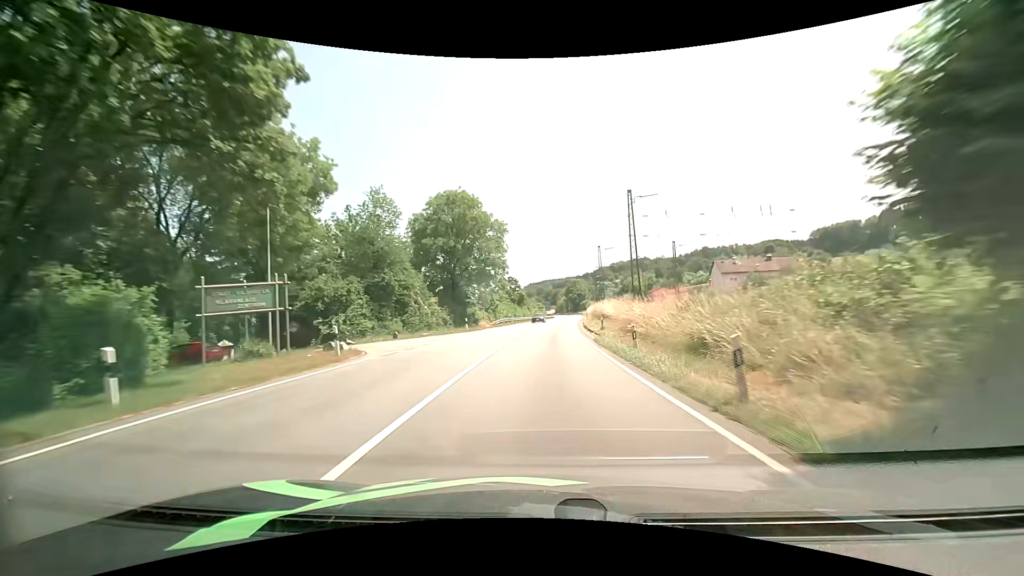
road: primary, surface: asphalt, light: Day
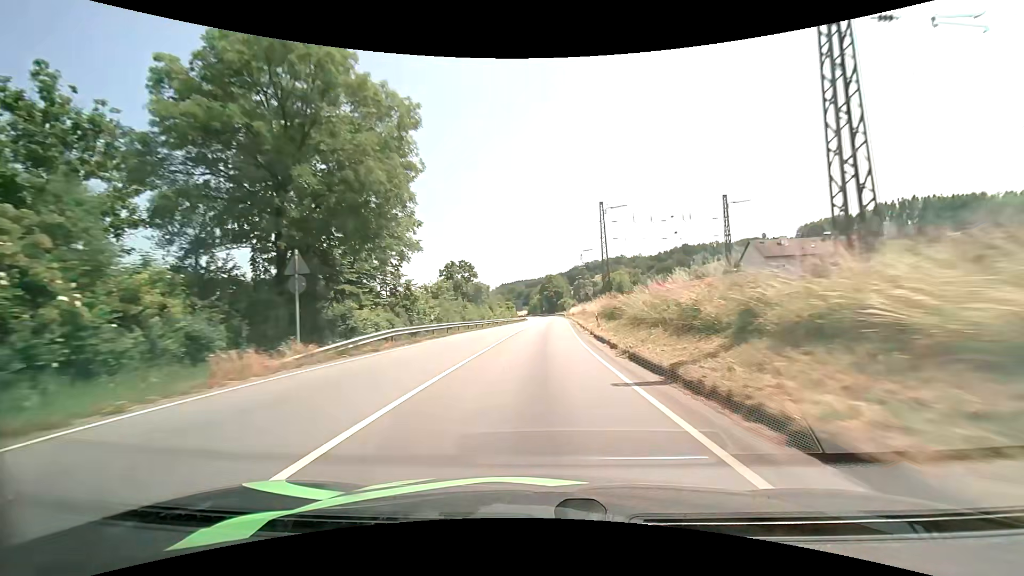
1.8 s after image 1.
(+1.0, +35.4) m; +3°
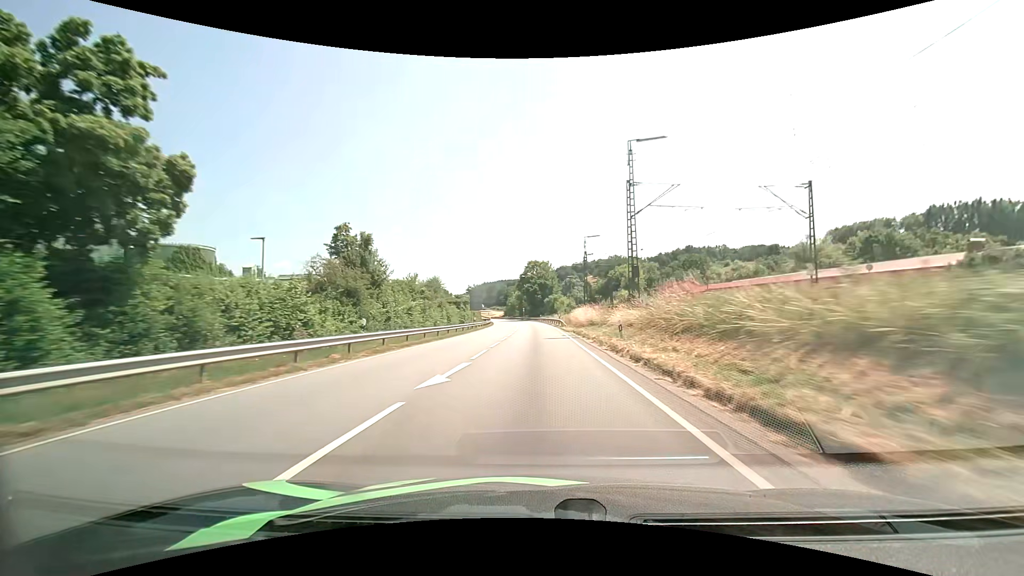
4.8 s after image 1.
(+1.8, +61.1) m; +2°
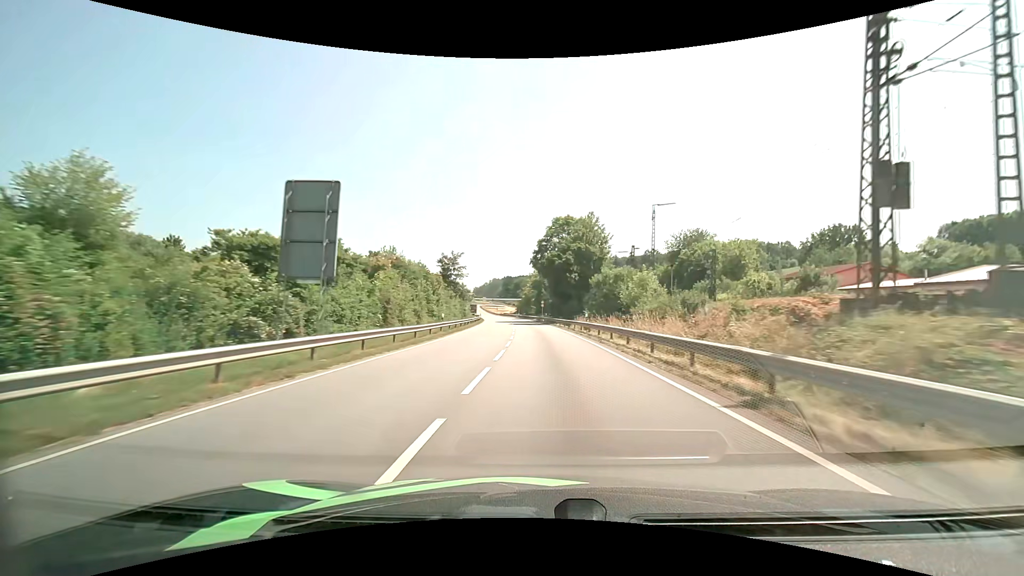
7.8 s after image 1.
(-1.3, +61.4) m; -2°
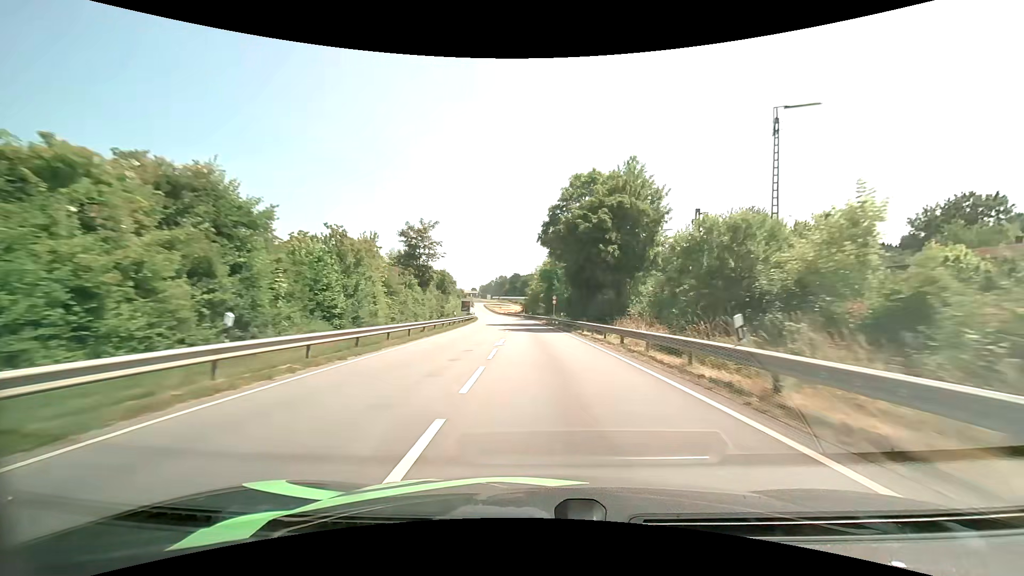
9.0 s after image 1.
(-0.2, +24.1) m; -1°
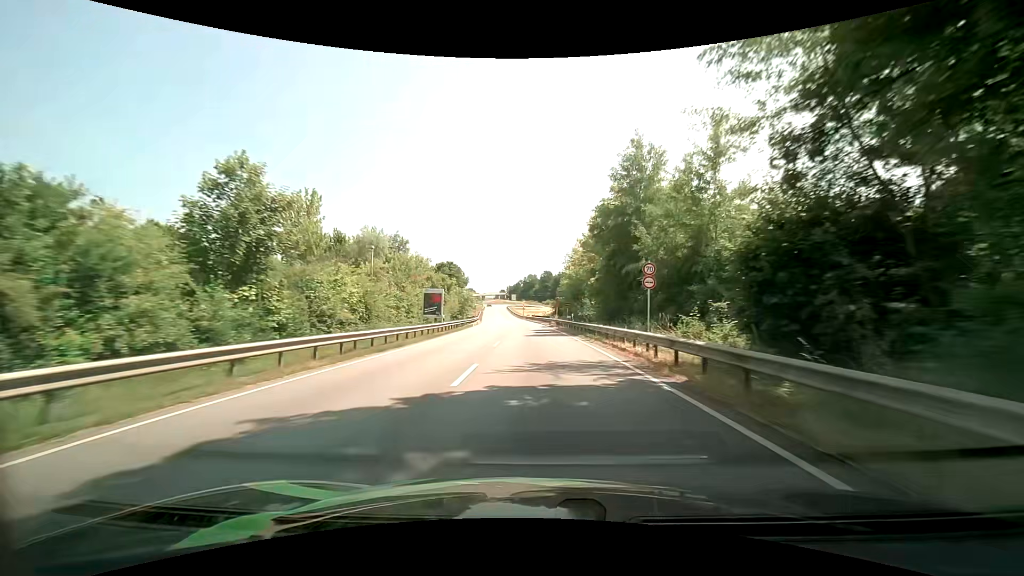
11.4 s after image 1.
(-1.1, +47.5) m; -3°
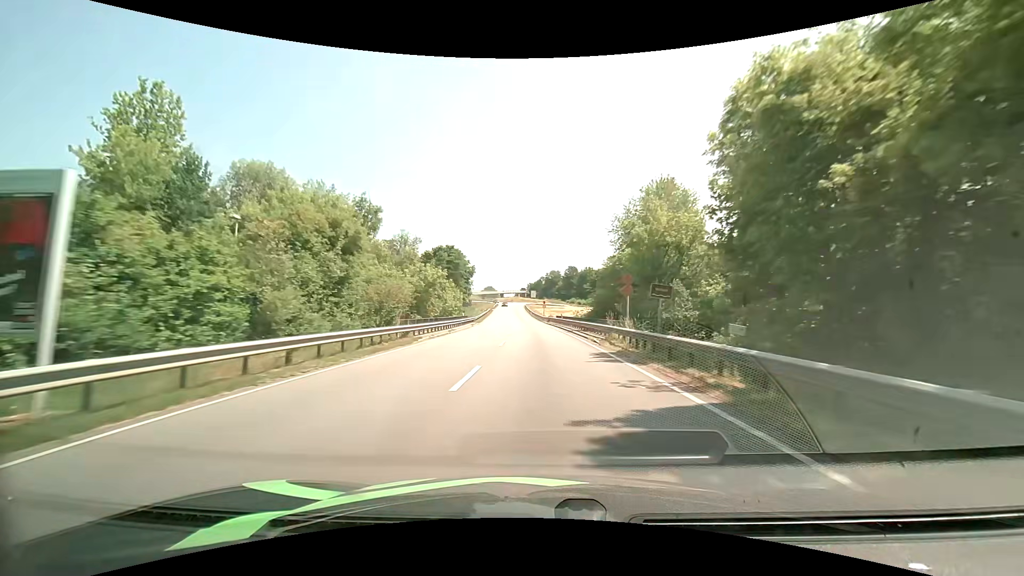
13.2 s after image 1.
(-0.9, +35.8) m; -3°
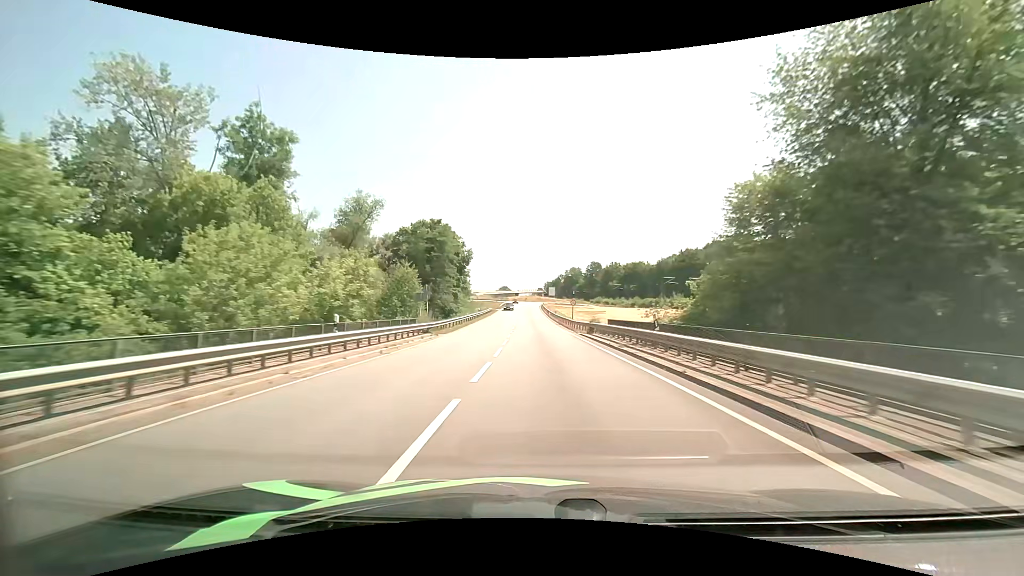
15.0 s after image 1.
(-0.7, +35.4) m; -2°
(0, +10) (0, +20) (0, +30) (-1, +40) (-1, +50) (-1, +60) (-1, +70) (-1, +80) (-2, +90) (-2, +100) m
